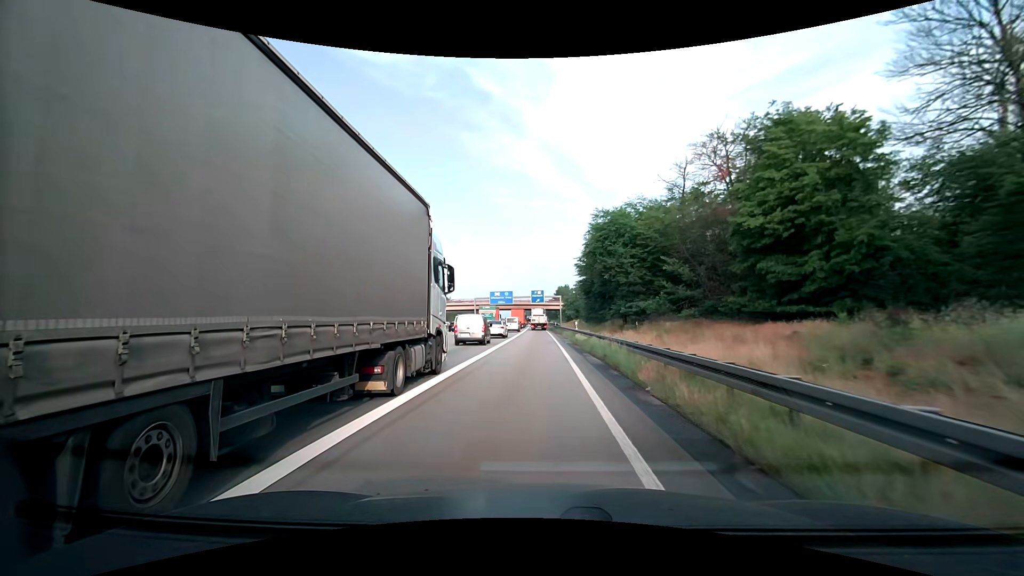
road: motorway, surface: asphalt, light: Day
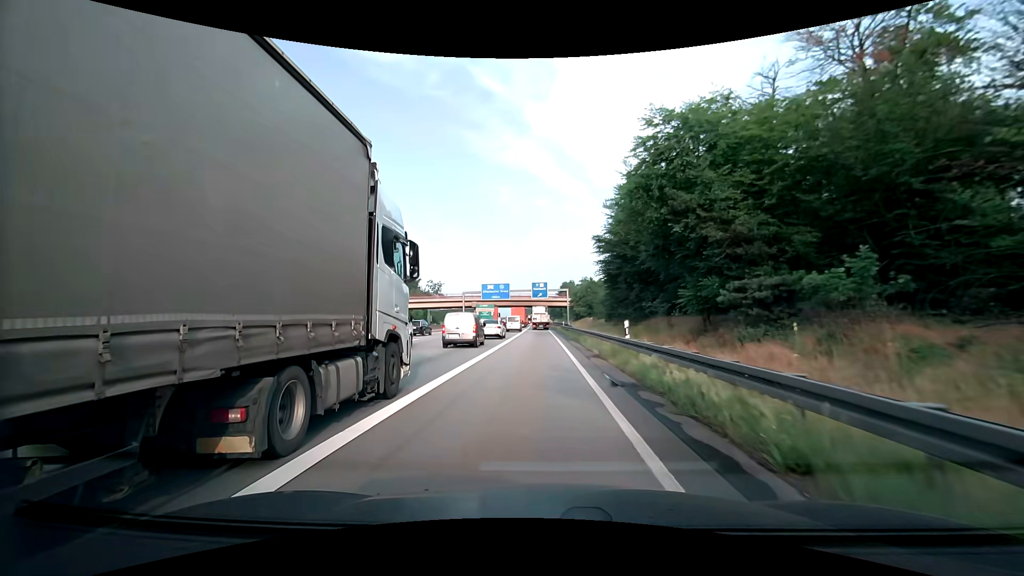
(+0.1, +22.0) m; 0°
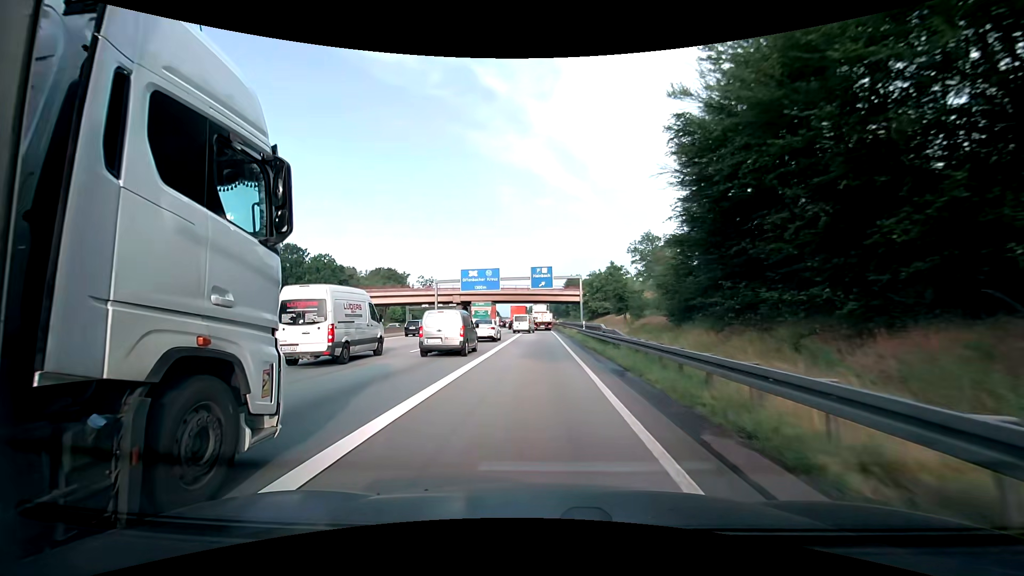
(0.0, +28.4) m; 0°
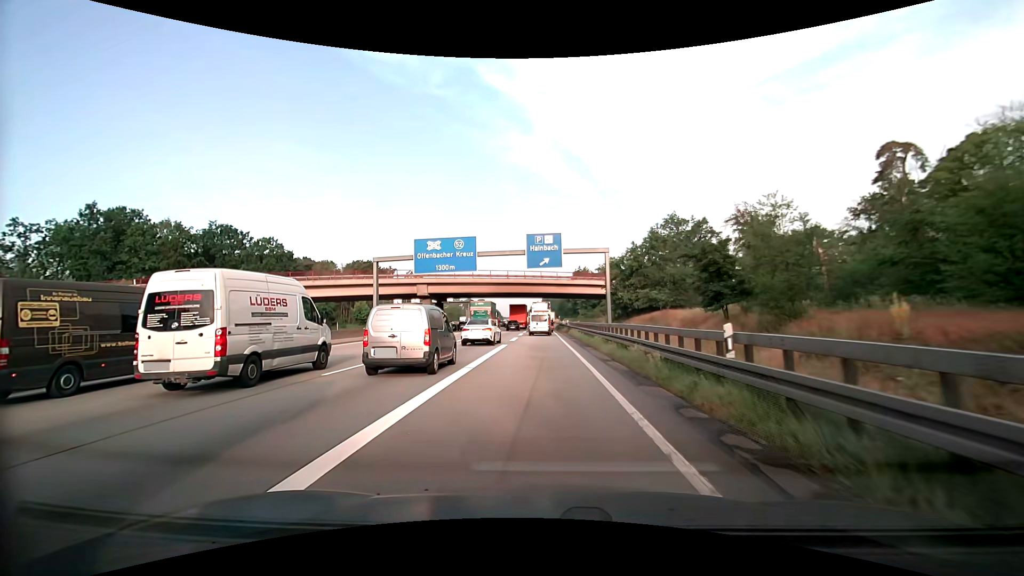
(0.0, +27.4) m; 0°
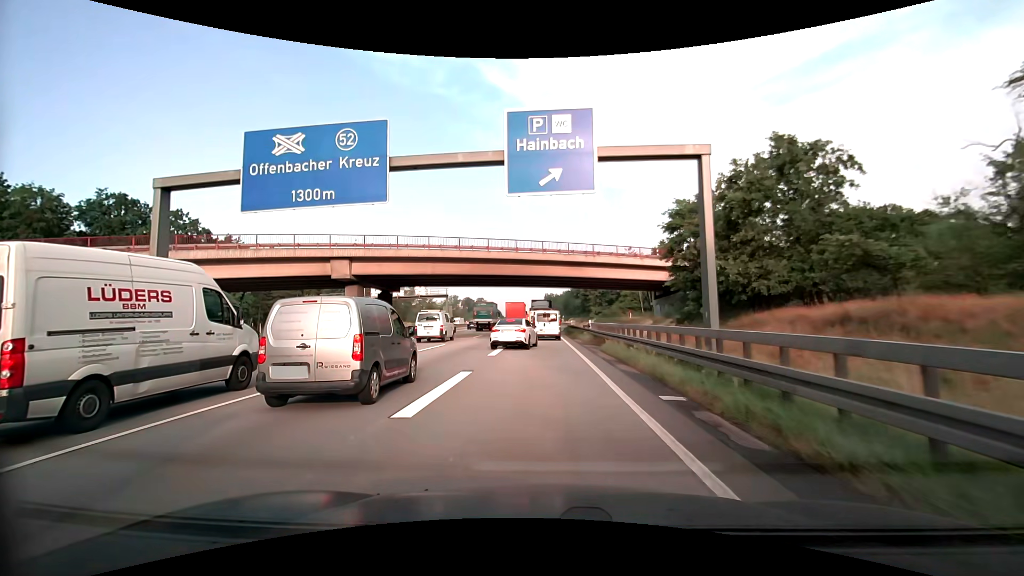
(-0.3, +26.3) m; -1°
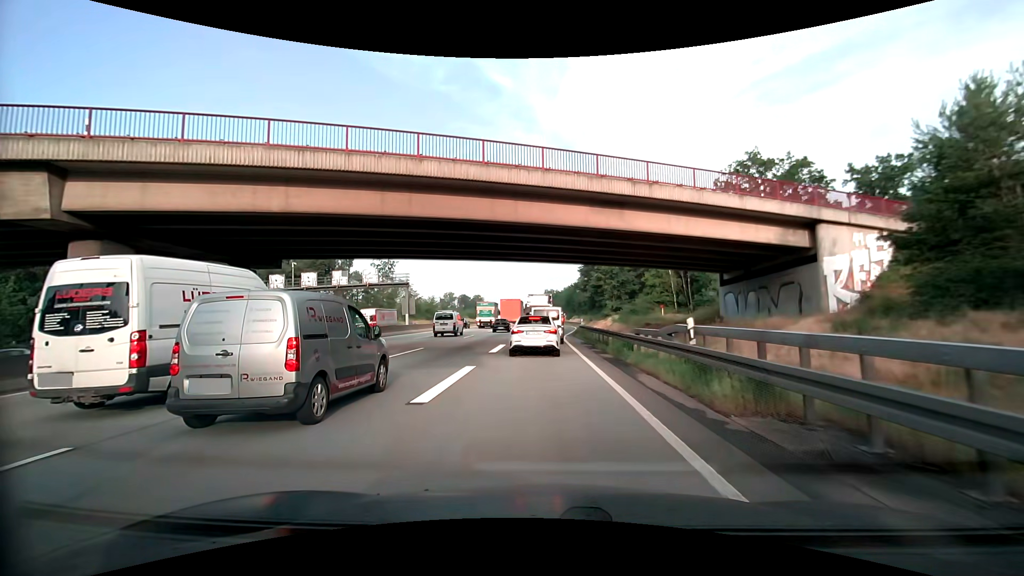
(-0.1, +22.9) m; 0°
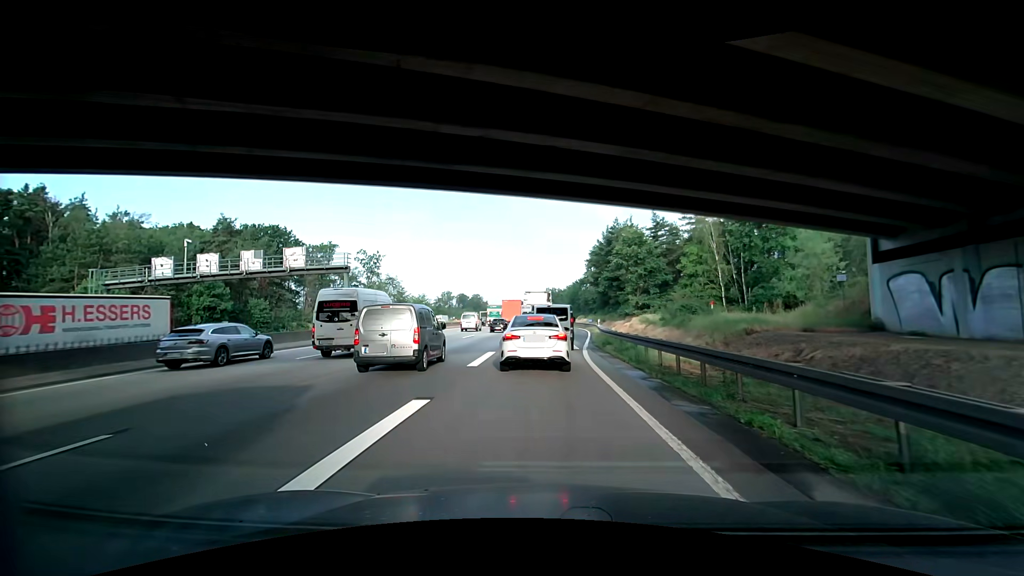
(-0.2, +17.4) m; -2°
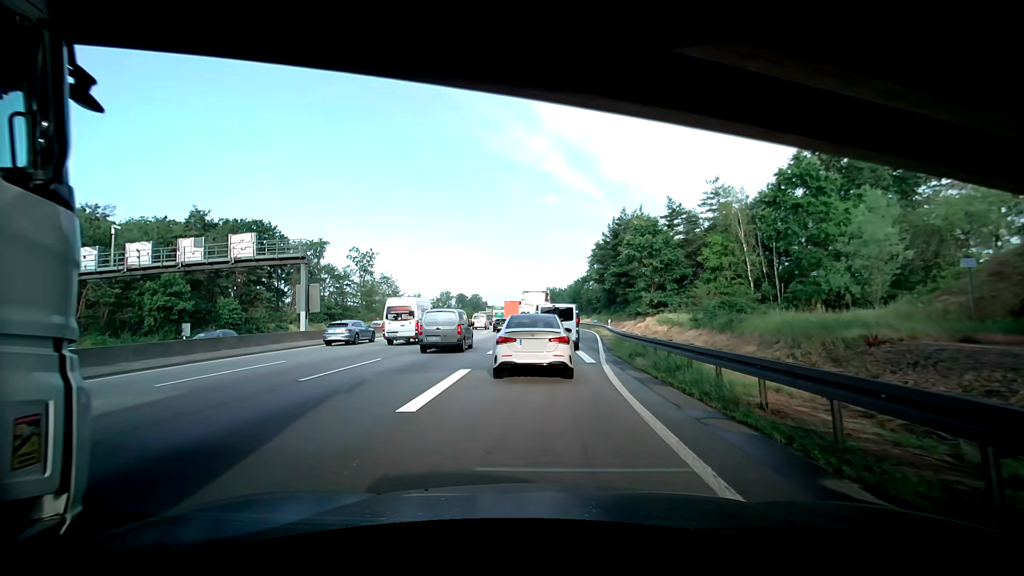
(0.0, +6.8) m; +1°
(0, +10) (0, +20) (0, +30) (0, +40) (0, +50) (-1, +60) (-1, +70) (-1, +80) (-1, +90) (-1, +100) m
